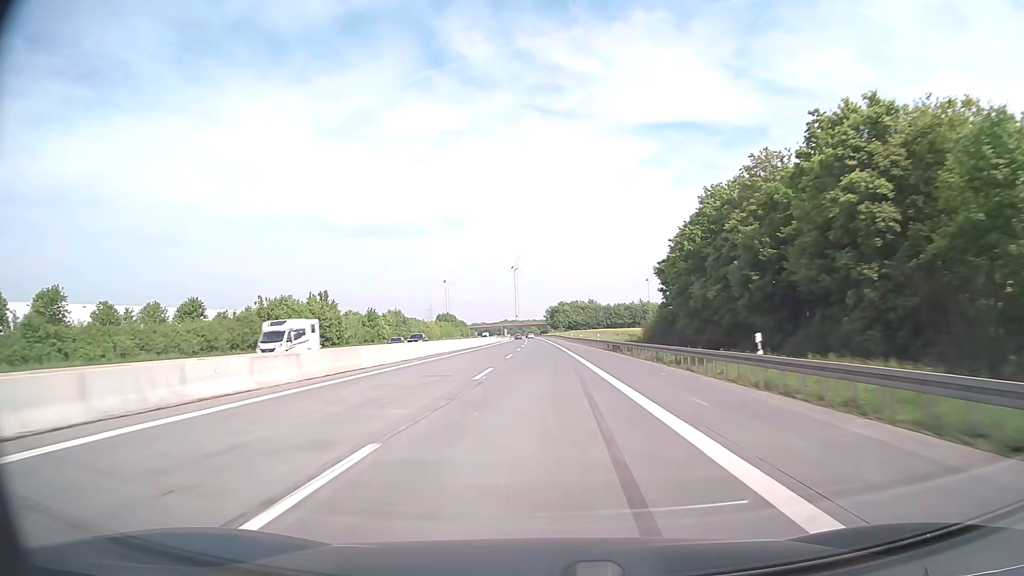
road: motorway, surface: asphalt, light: Day
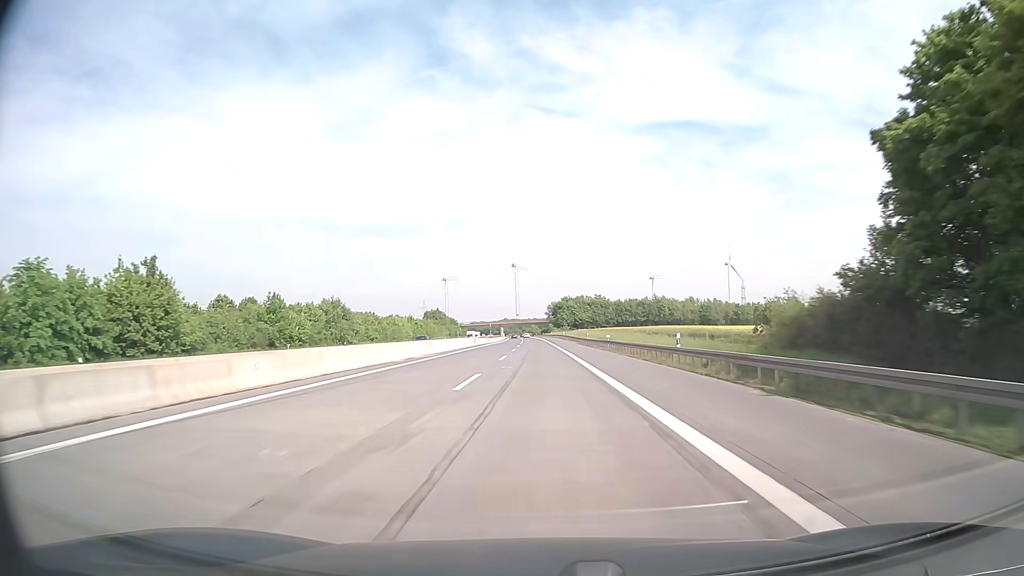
(-0.2, +39.7) m; 0°
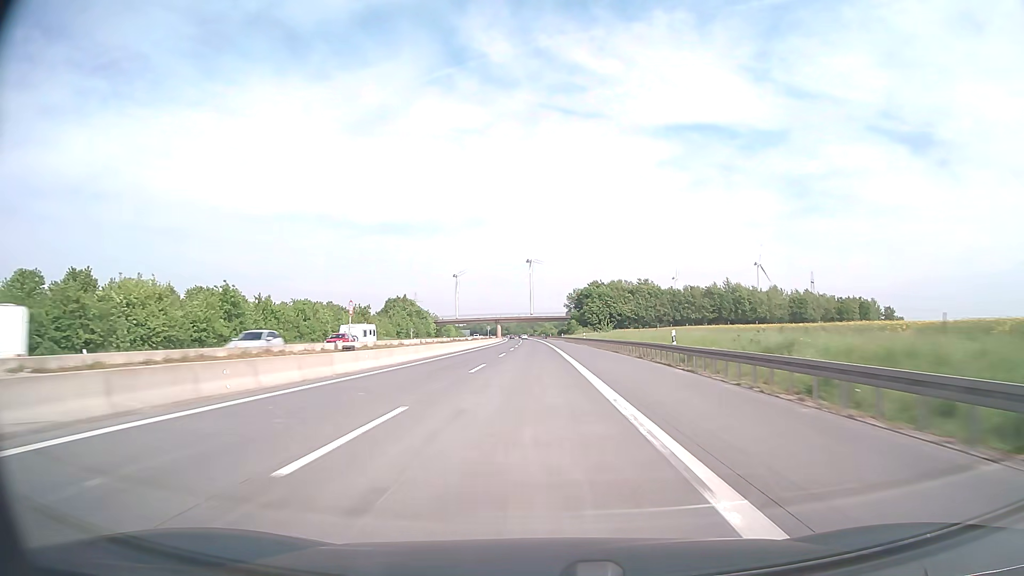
(-0.7, +99.3) m; -1°
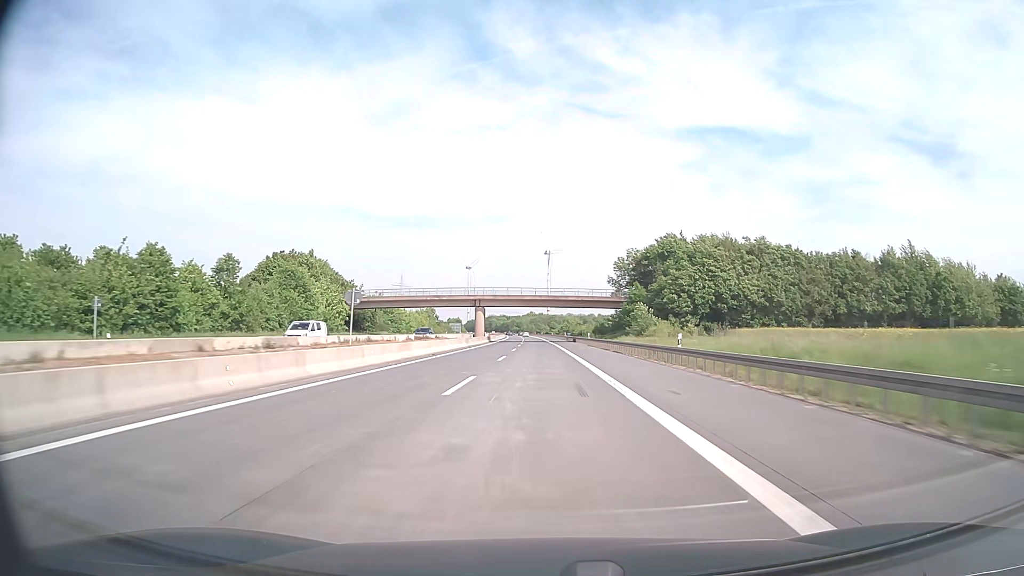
(-1.5, +99.2) m; -1°
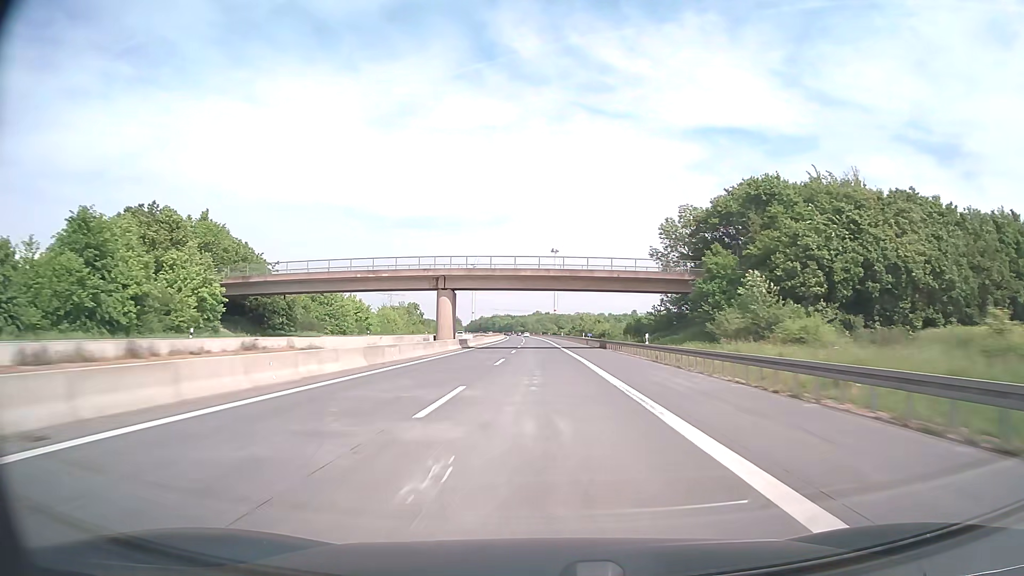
(-0.2, +39.7) m; -1°
(0, +10) (0, +20) (0, +30) (0, +40) (0, +50) (0, +60) (-1, +70) (-1, +80) (-1, +90) (-1, +100) m
